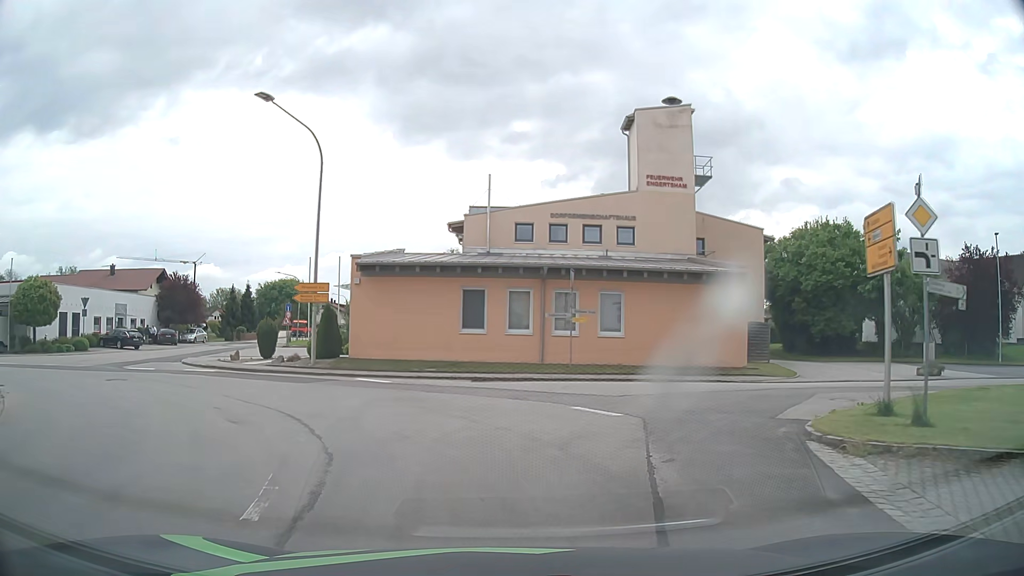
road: tertiary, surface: asphalt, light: Day
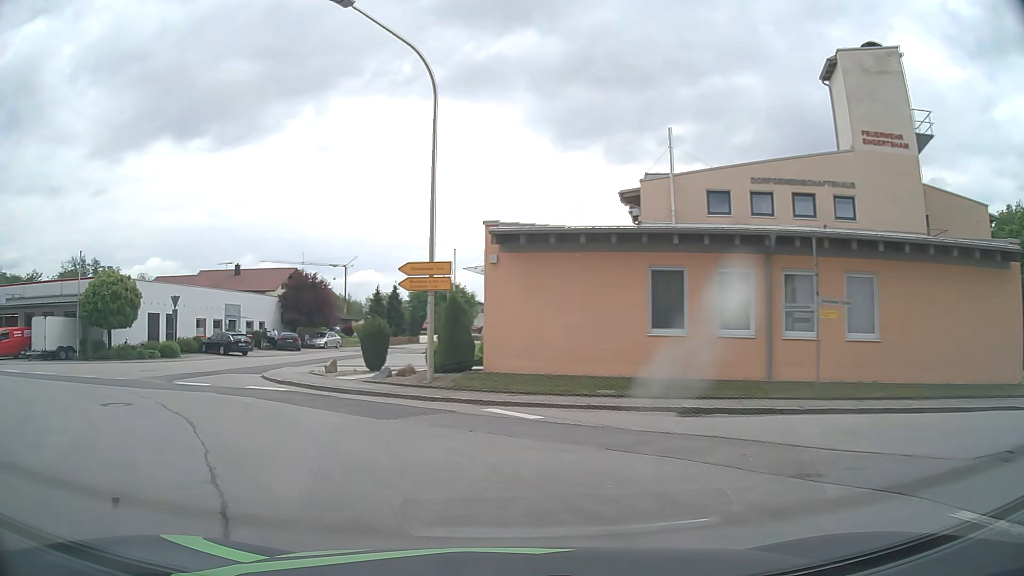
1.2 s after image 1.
(-0.8, +8.0) m; -15°
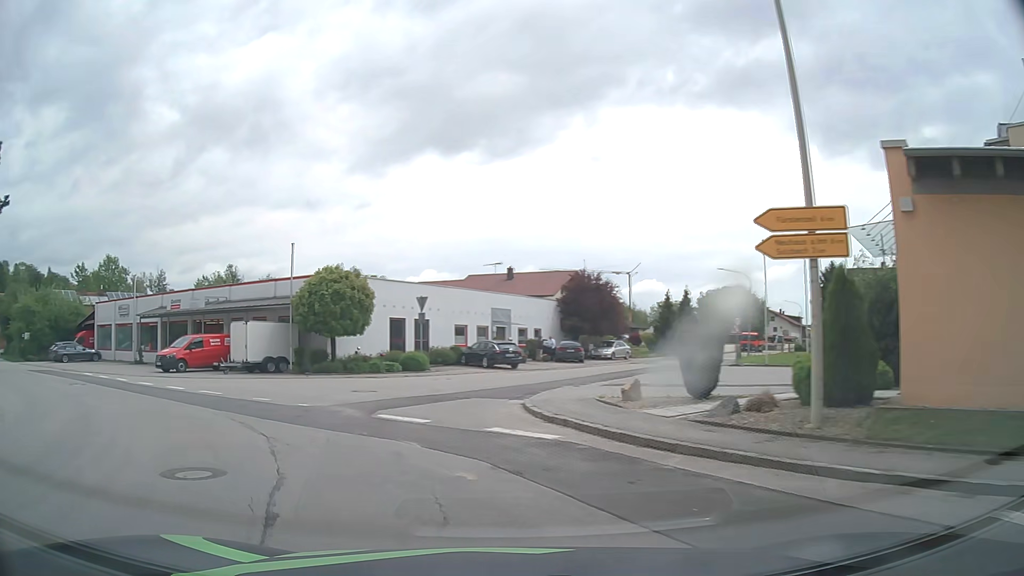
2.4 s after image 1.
(-1.6, +7.6) m; -24°
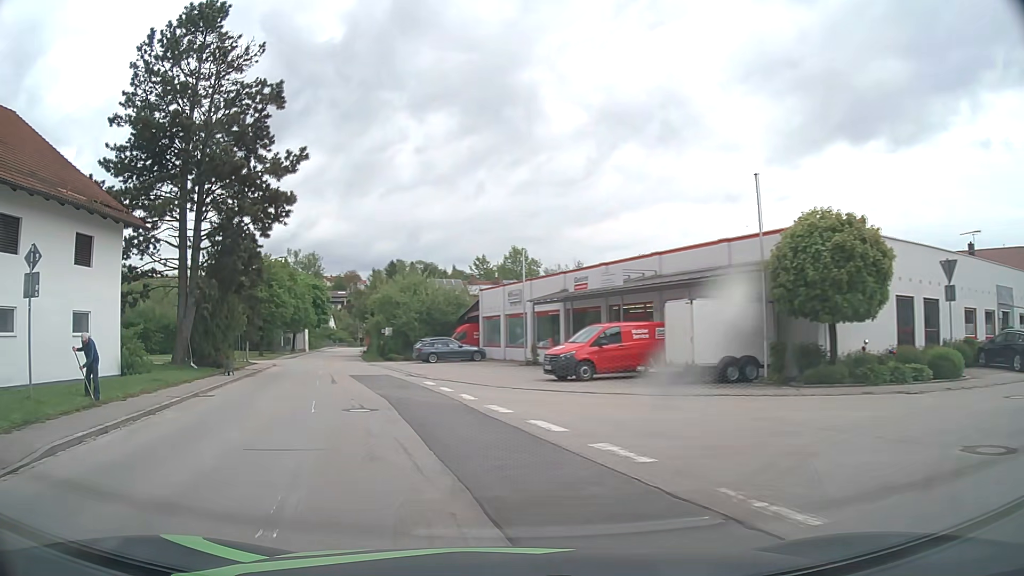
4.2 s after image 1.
(-4.1, +11.7) m; -37°
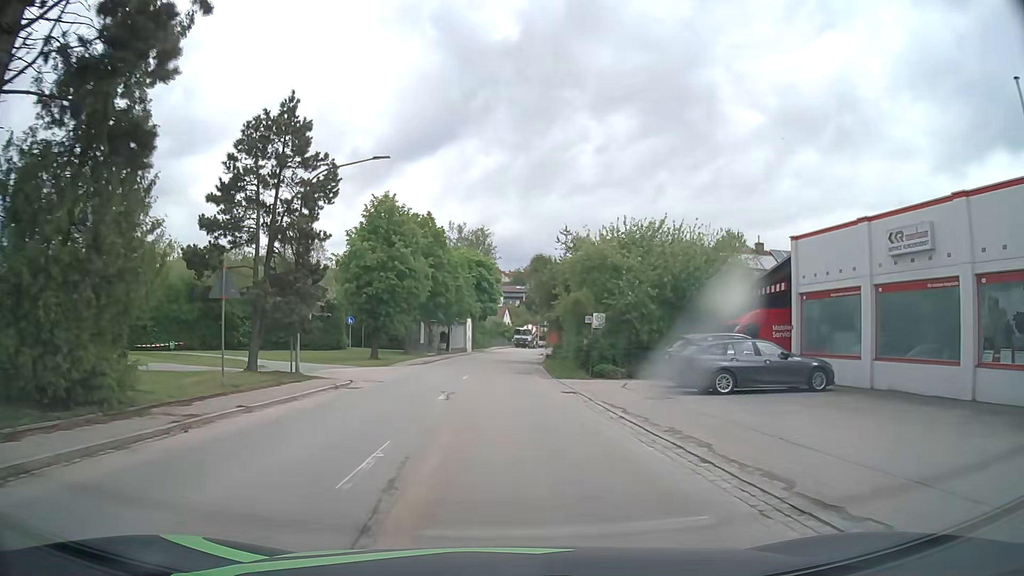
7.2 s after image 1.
(-5.2, +25.5) m; -15°
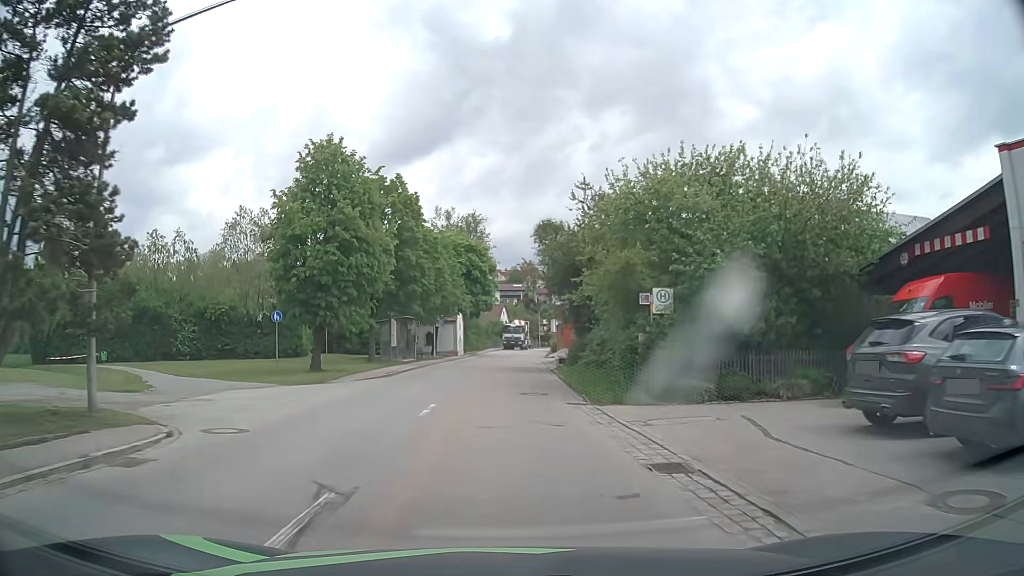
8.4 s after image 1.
(0.0, +12.1) m; 0°
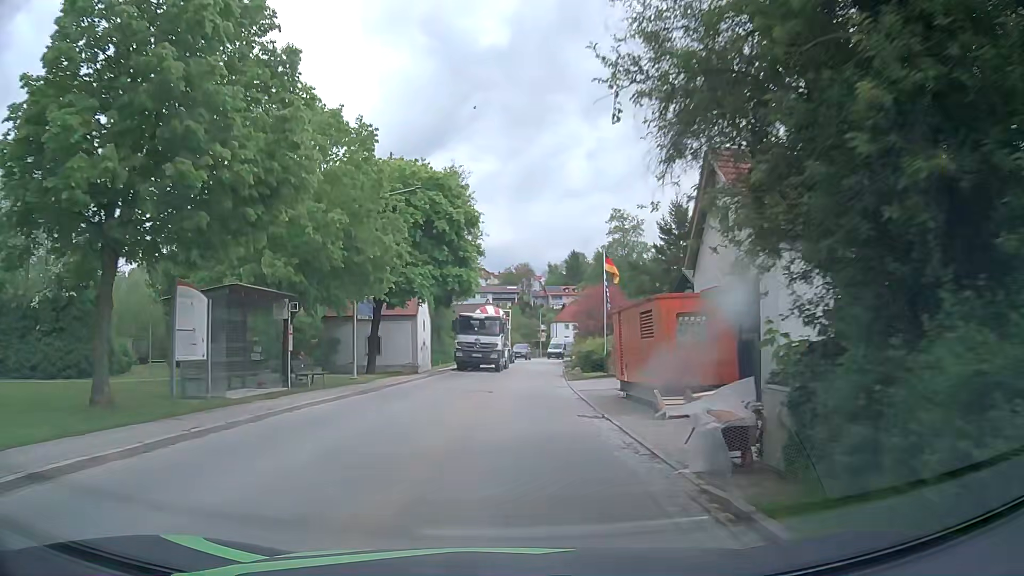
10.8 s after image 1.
(+0.4, +25.5) m; +1°
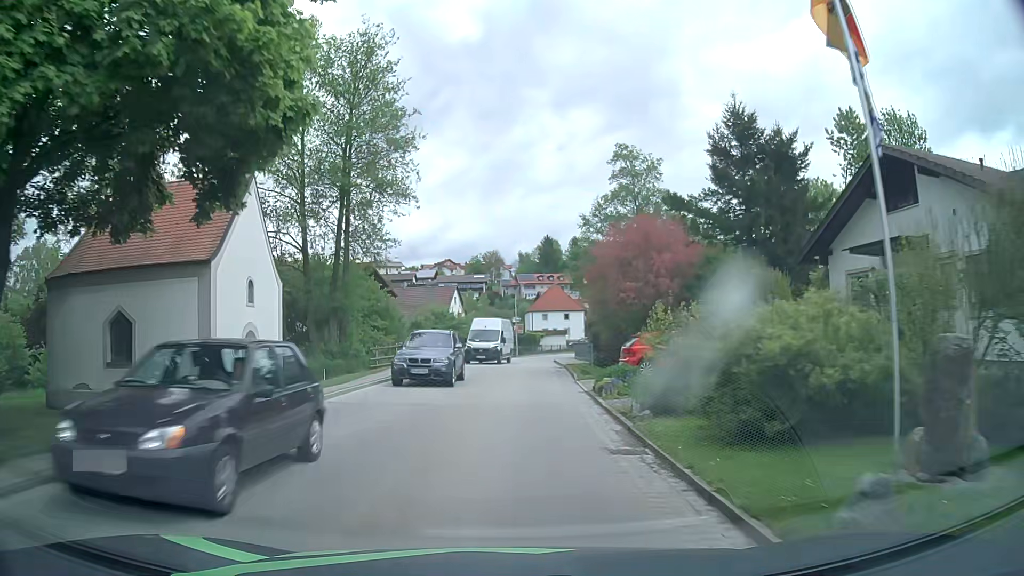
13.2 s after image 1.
(+0.6, +26.0) m; +2°
(0, +10) (0, +20) (+1, +30) (+1, +40) (+1, +50) (+3, +60) (+7, +69) (+11, +78) (+16, +87) (+21, +96) m
